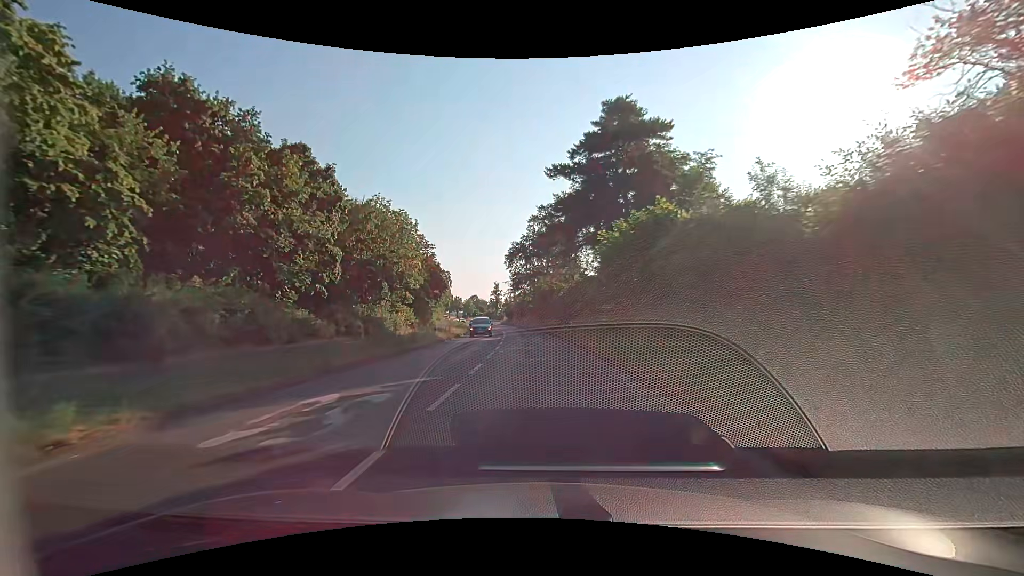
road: secondary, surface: asphalt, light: Day
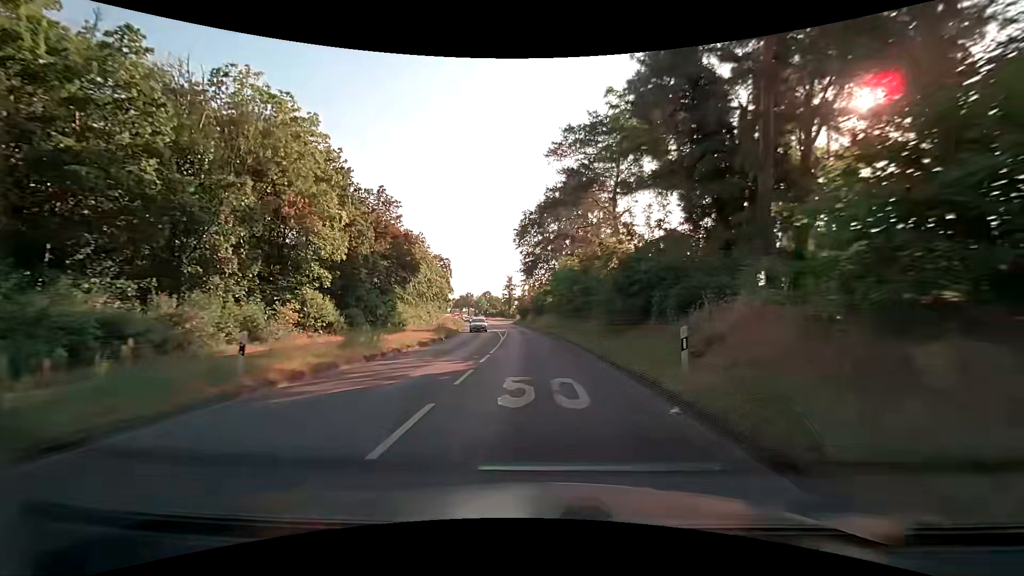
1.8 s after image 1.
(-0.4, +23.0) m; -2°
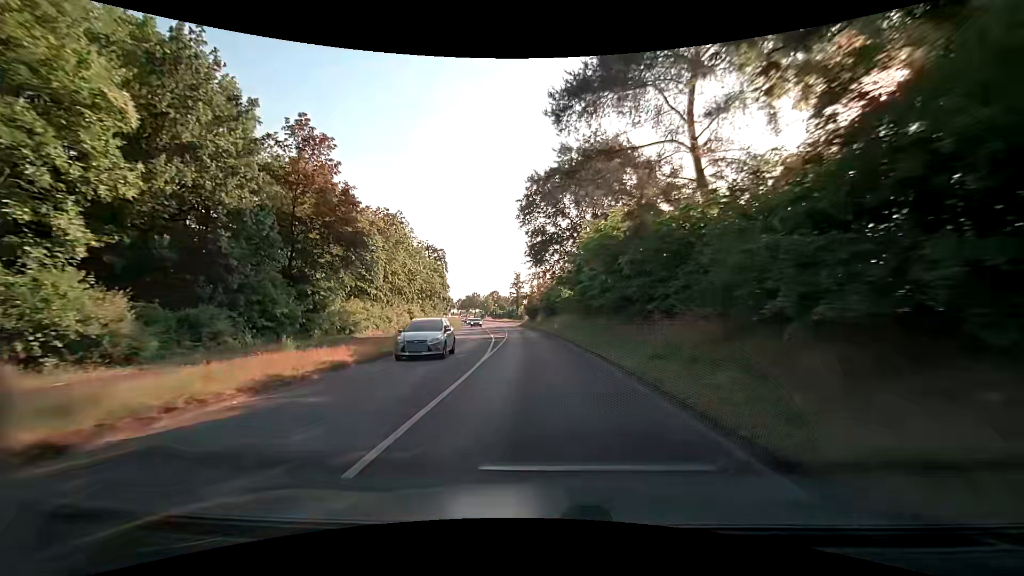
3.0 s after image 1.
(-0.2, +15.3) m; -2°
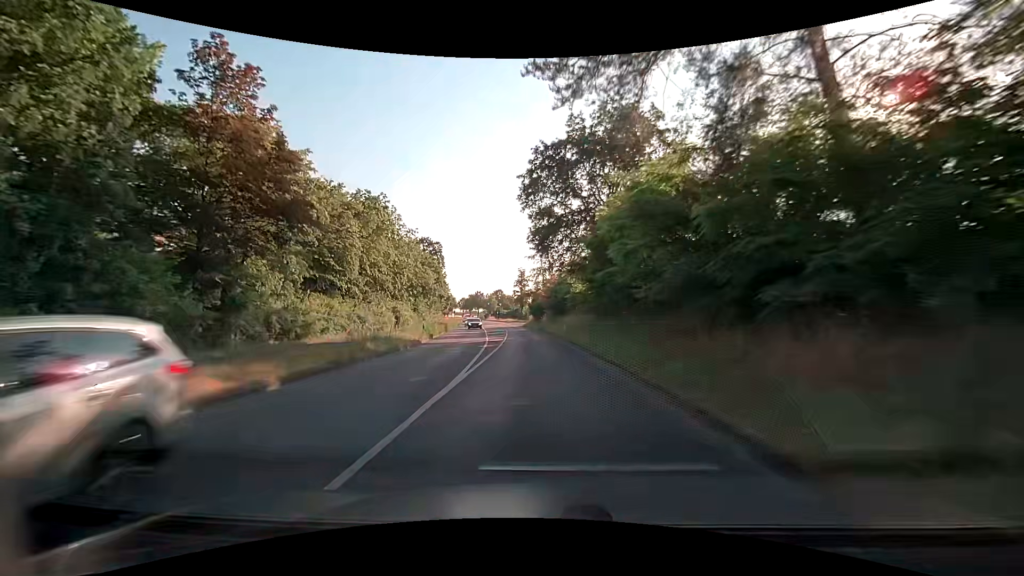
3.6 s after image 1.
(0.0, +7.7) m; 0°
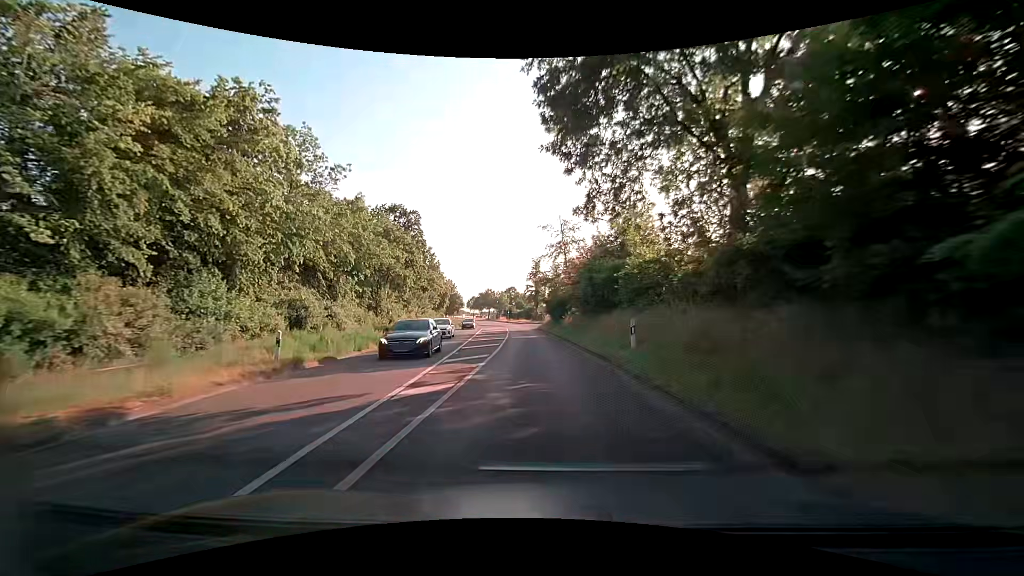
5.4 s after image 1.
(-0.4, +22.9) m; -2°
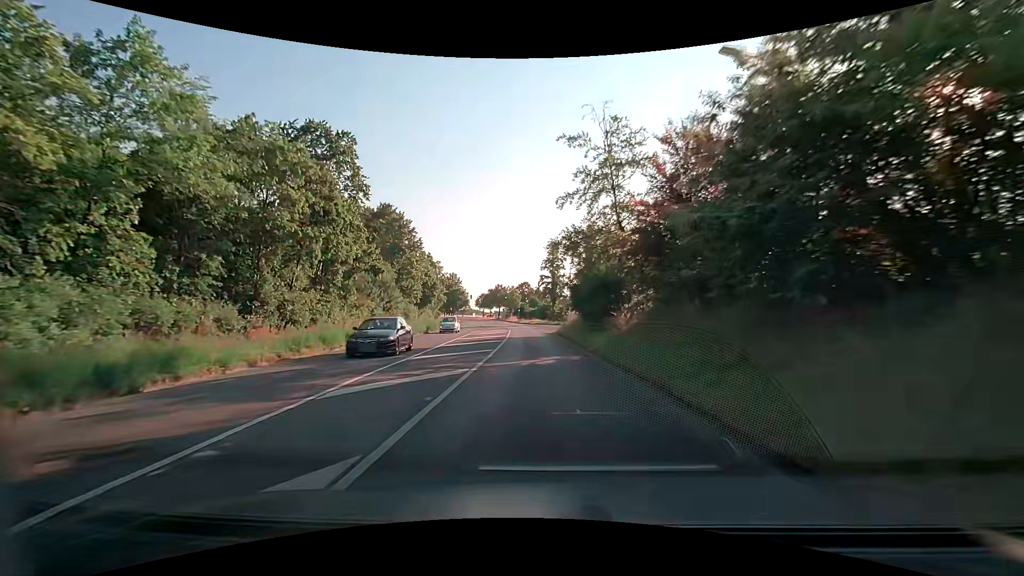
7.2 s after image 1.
(-0.2, +22.9) m; -1°
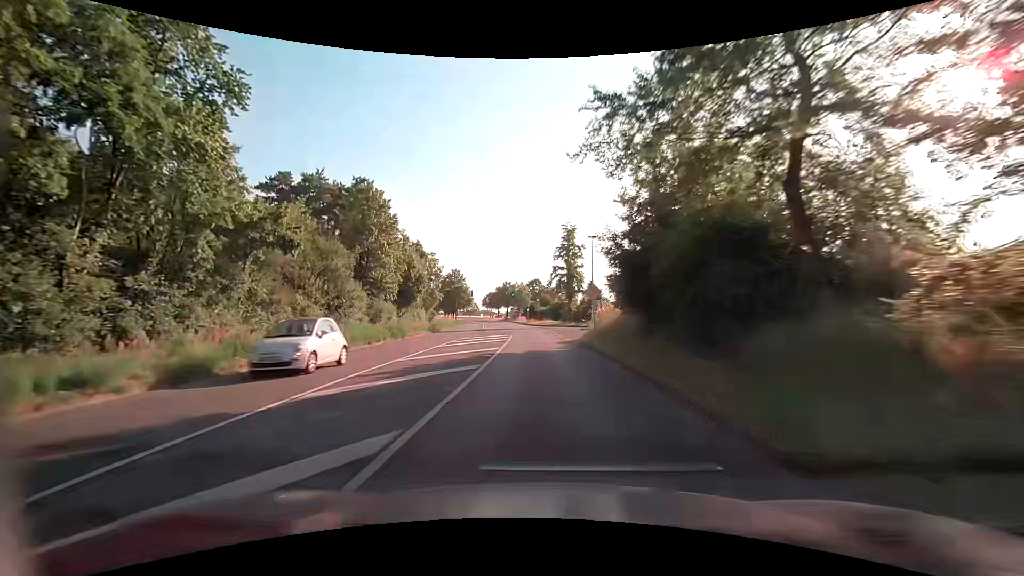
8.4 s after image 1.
(-0.4, +15.2) m; -2°
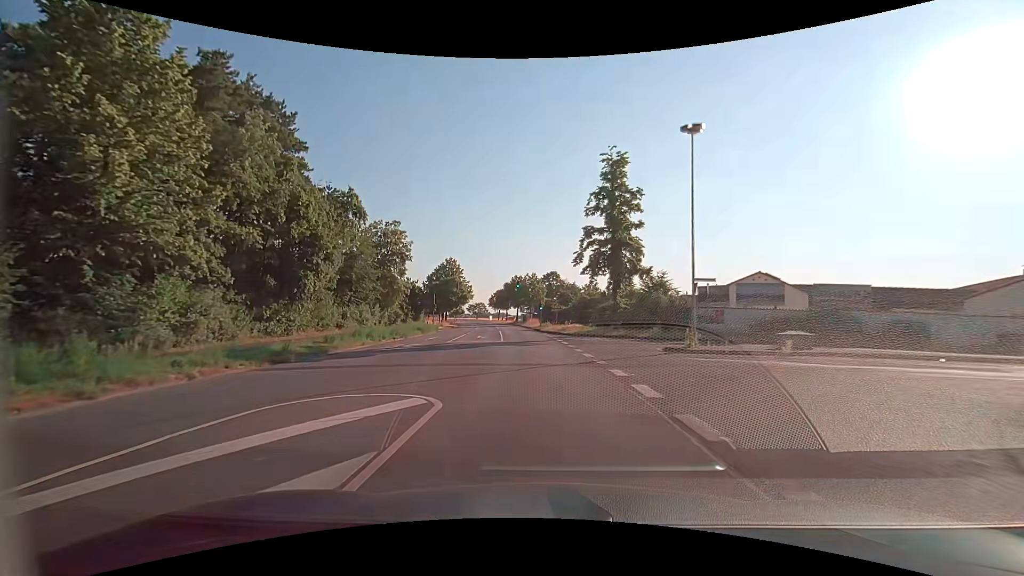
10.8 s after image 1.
(-0.5, +30.4) m; -2°
(0, +10) (0, +20) (-1, +30) (-2, +40) (-2, +50) (-3, +60) (-4, +70) (-6, +80) (-7, +90) (-8, +100) m
